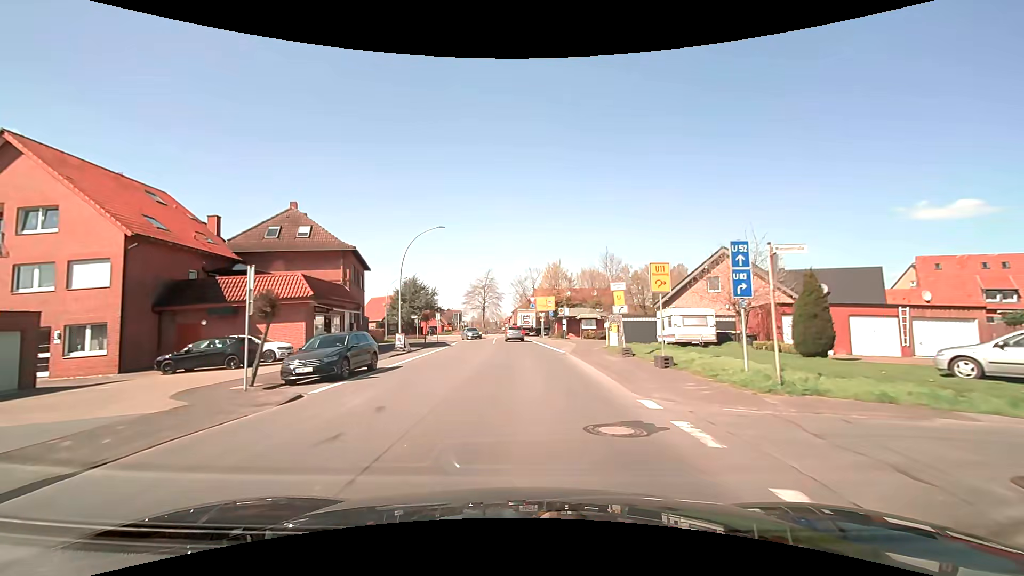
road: secondary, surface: asphalt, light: Day
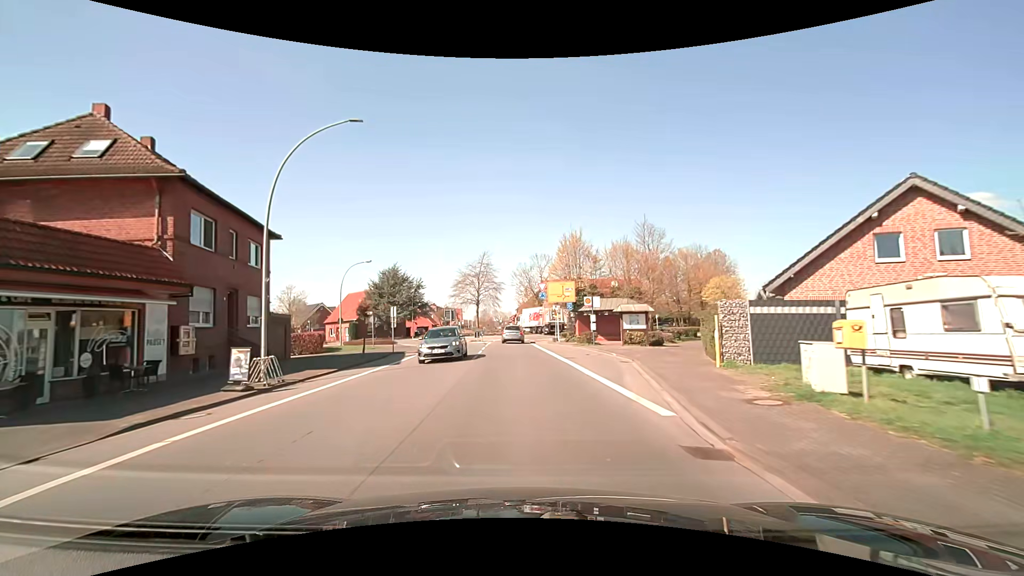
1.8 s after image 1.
(0.0, +18.9) m; -1°
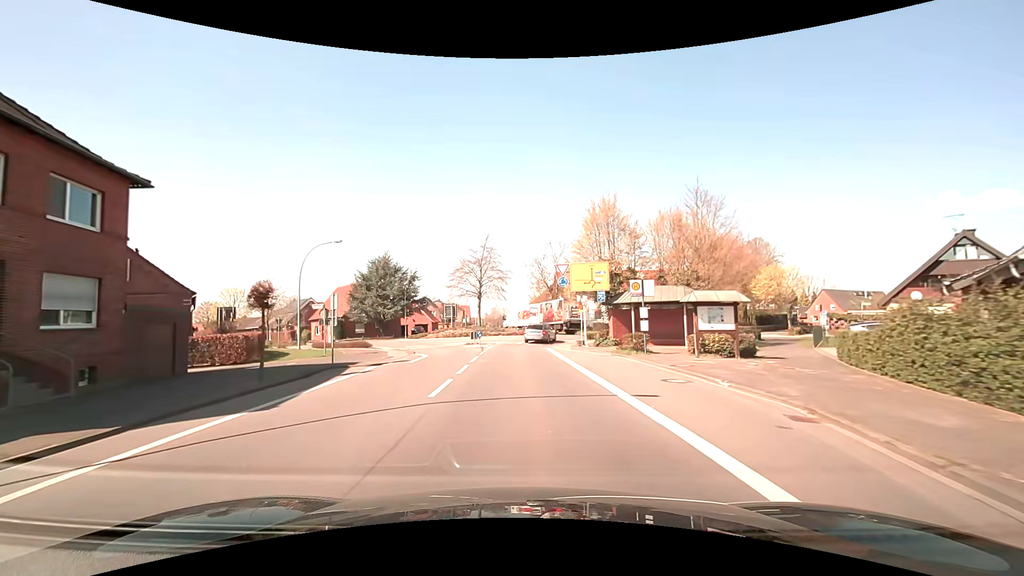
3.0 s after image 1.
(-0.1, +11.7) m; -1°
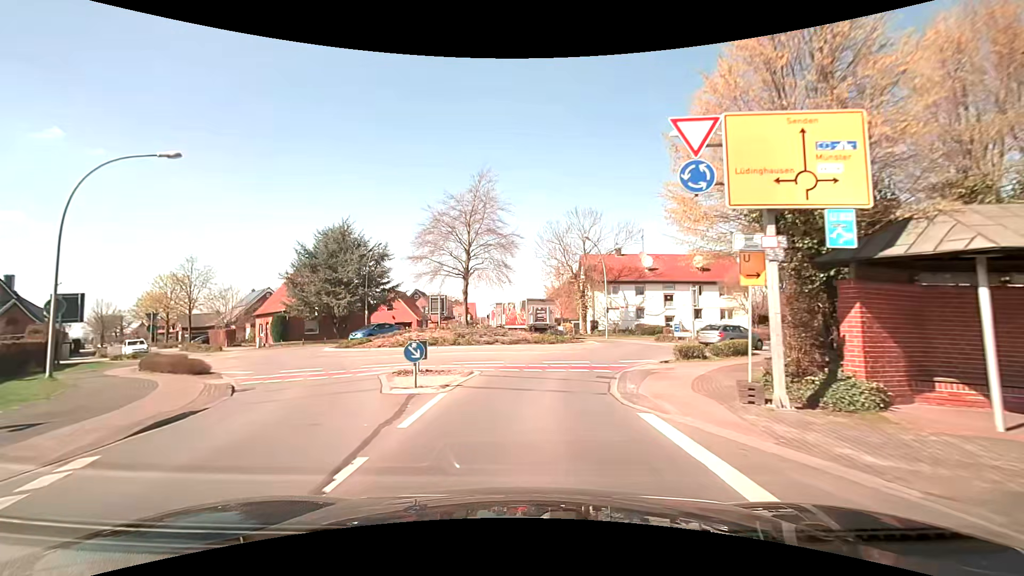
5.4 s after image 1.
(-0.4, +21.3) m; -2°
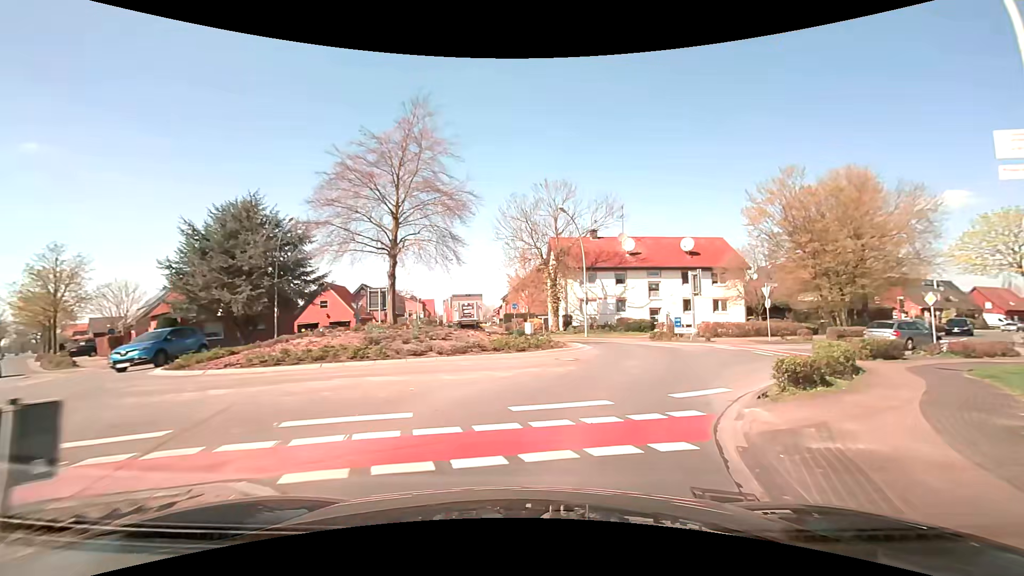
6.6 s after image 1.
(+0.2, +9.8) m; +4°
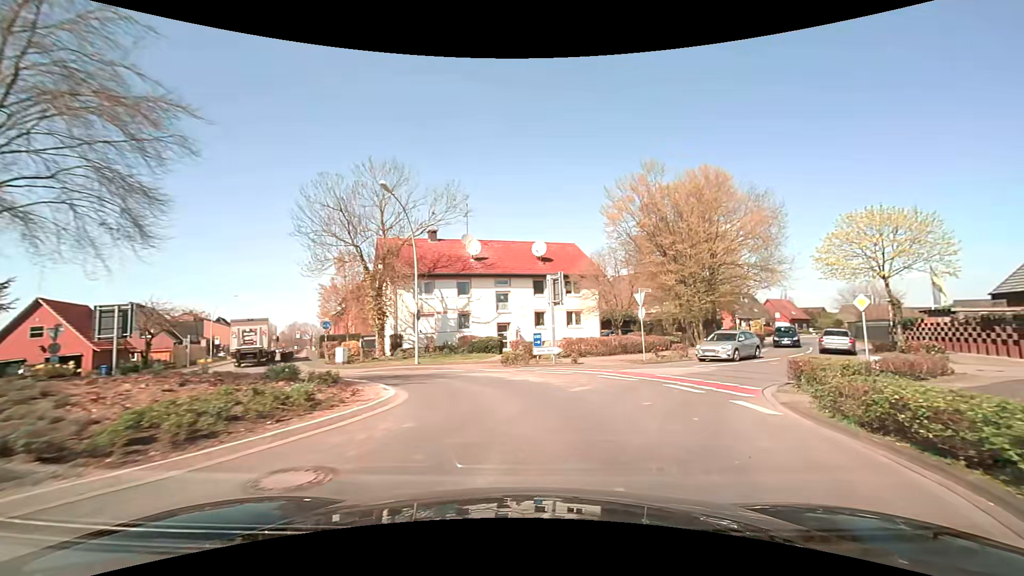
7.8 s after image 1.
(+1.2, +9.4) m; +18°
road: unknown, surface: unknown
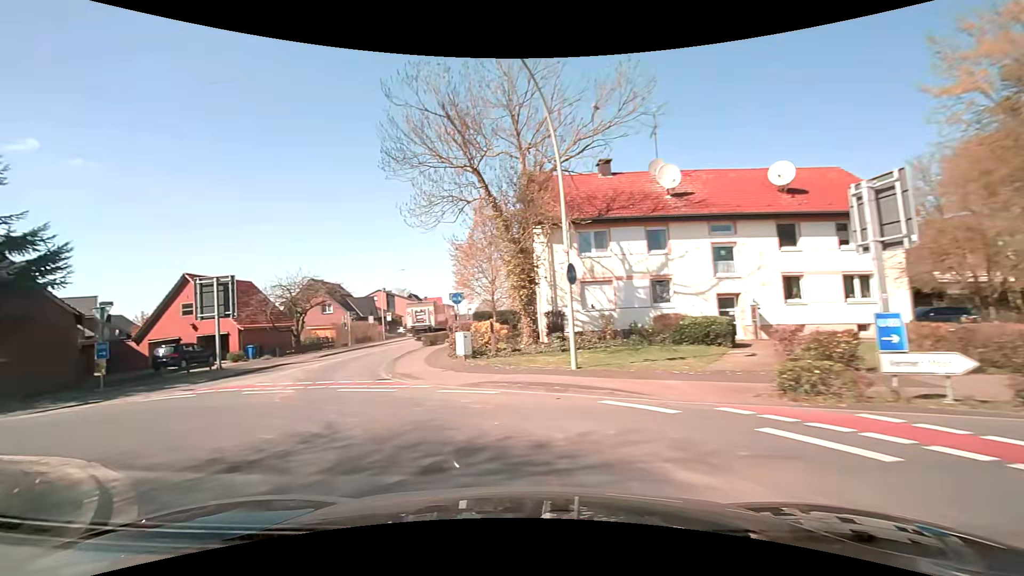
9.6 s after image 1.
(-1.2, +13.6) m; -20°
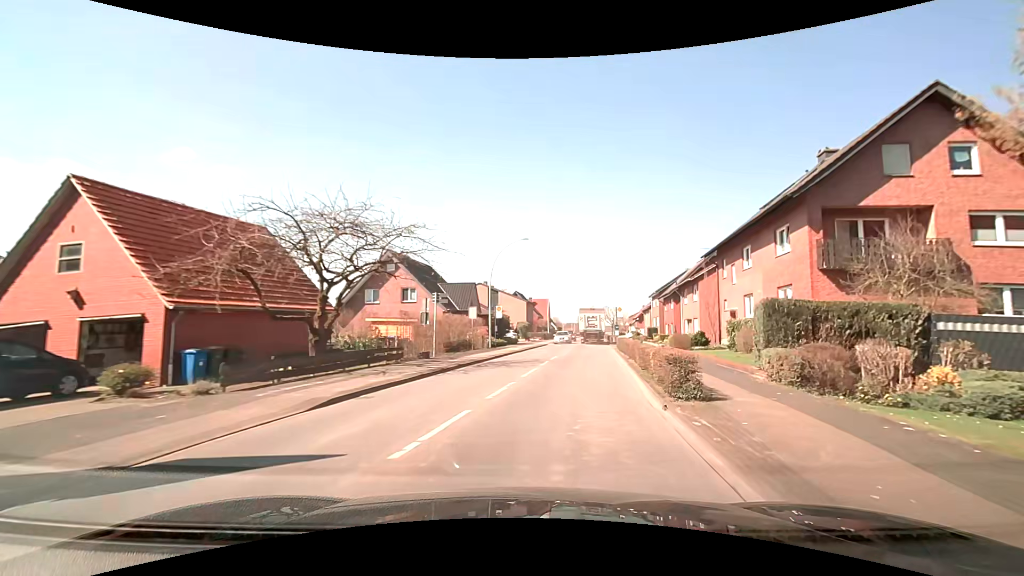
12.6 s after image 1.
(-8.3, +24.2) m; -12°
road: secondary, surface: asphalt
(+1, +10) (+2, +20) (+4, +30) (+5, +40) (+7, +50) (+8, +59) (+10, +69) (+11, +79) (+13, +89) (+15, +99) m
